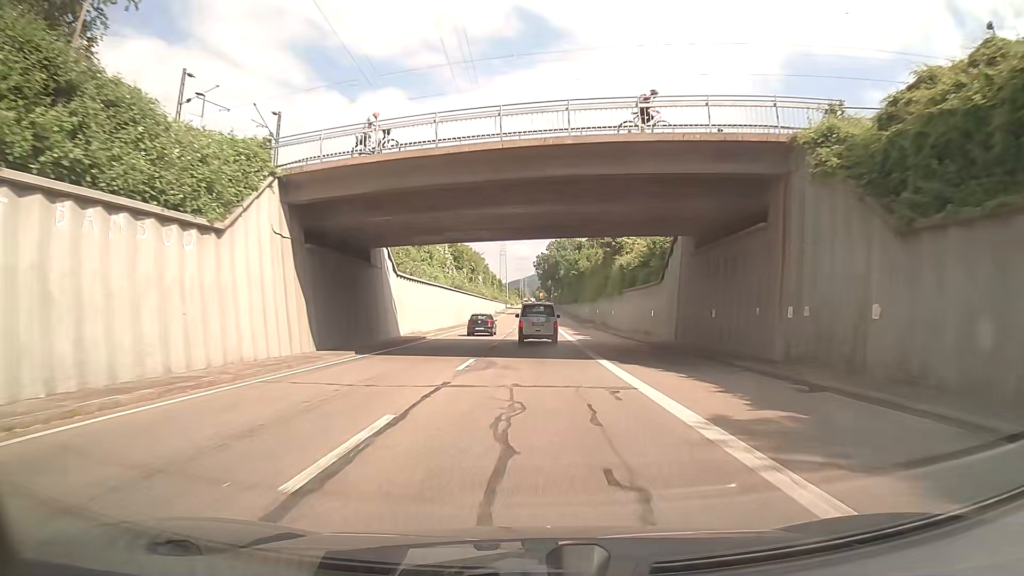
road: trunk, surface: asphalt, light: Day
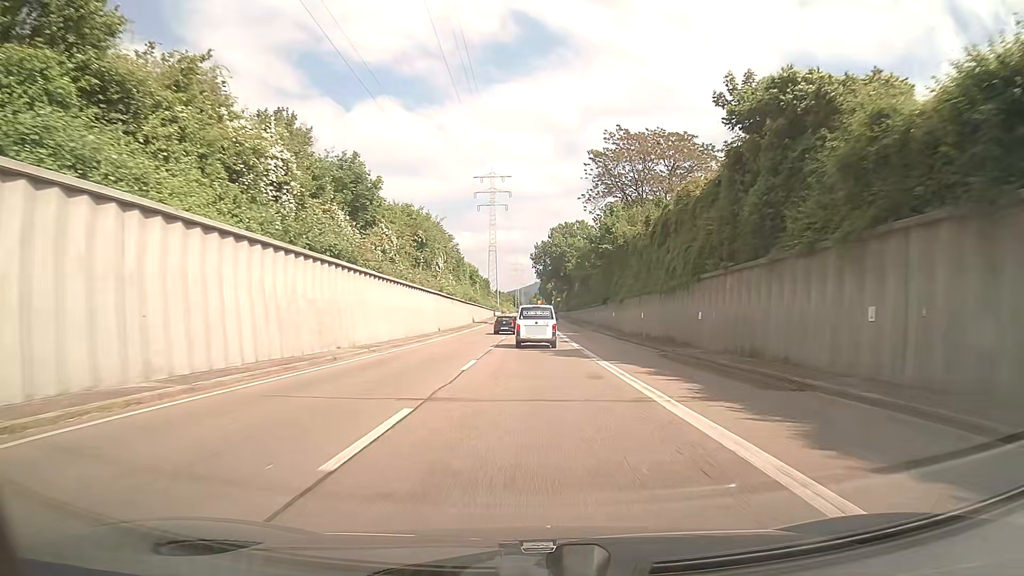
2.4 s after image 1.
(-0.6, +47.2) m; 0°
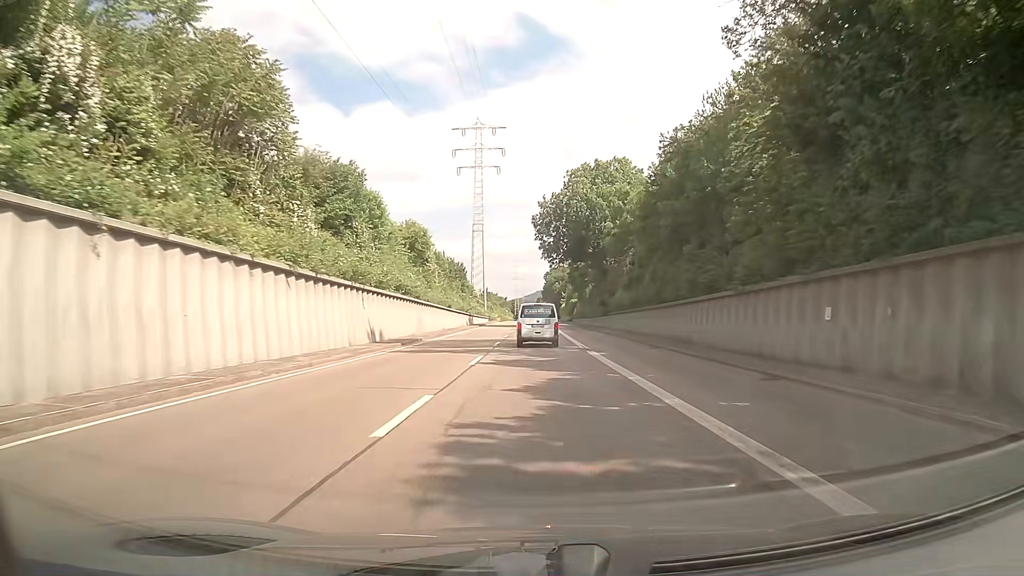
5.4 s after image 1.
(0.0, +58.7) m; 0°
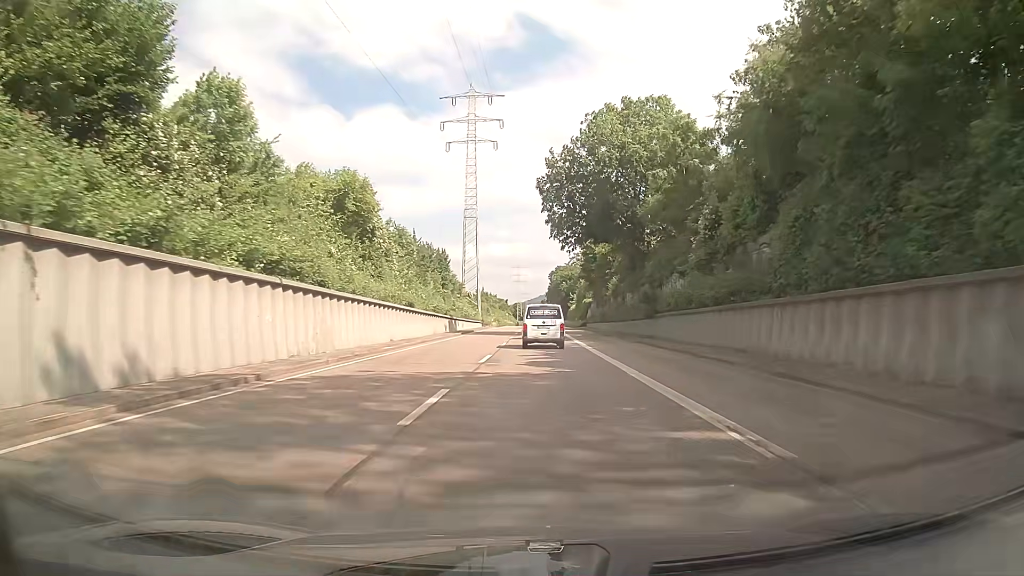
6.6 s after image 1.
(-0.2, +23.0) m; -1°
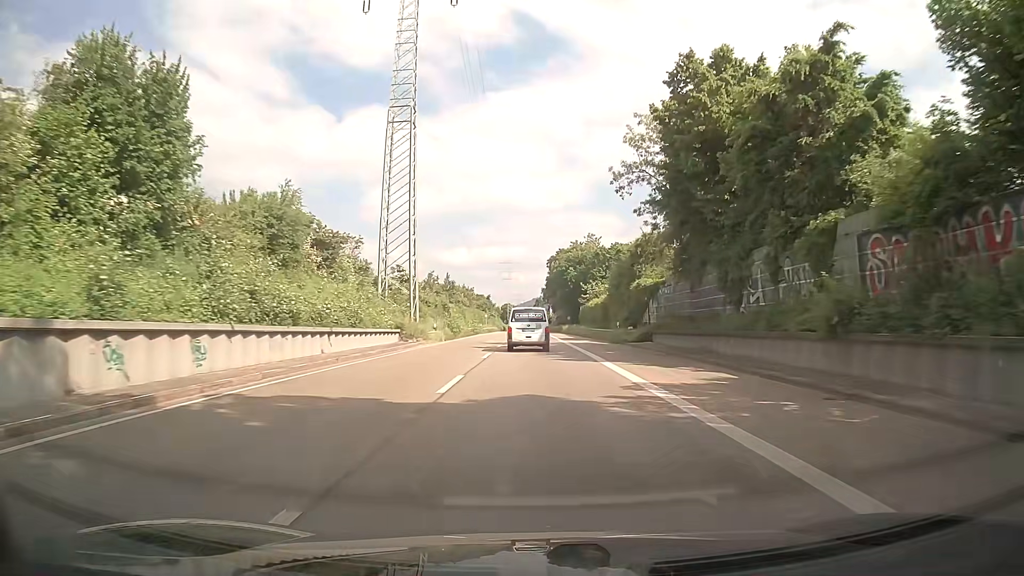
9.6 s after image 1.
(+0.2, +56.3) m; +1°
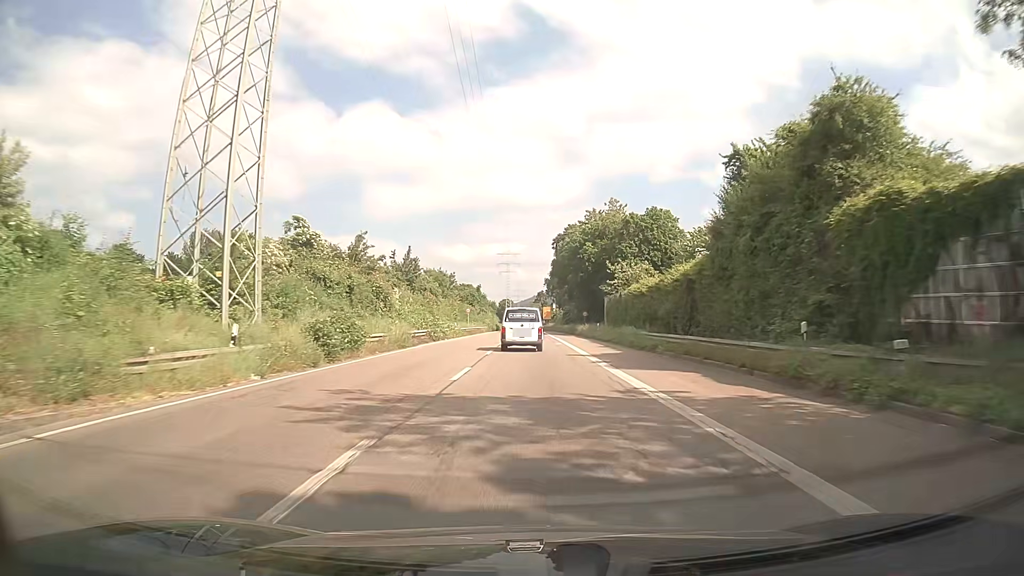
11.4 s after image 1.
(-0.1, +33.2) m; 0°
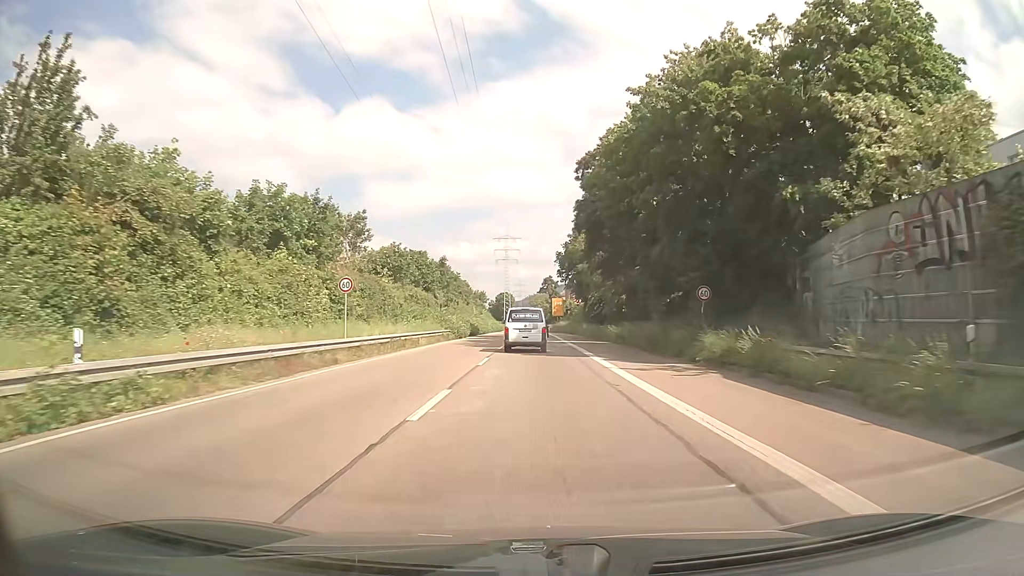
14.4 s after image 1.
(-0.3, +54.4) m; -1°
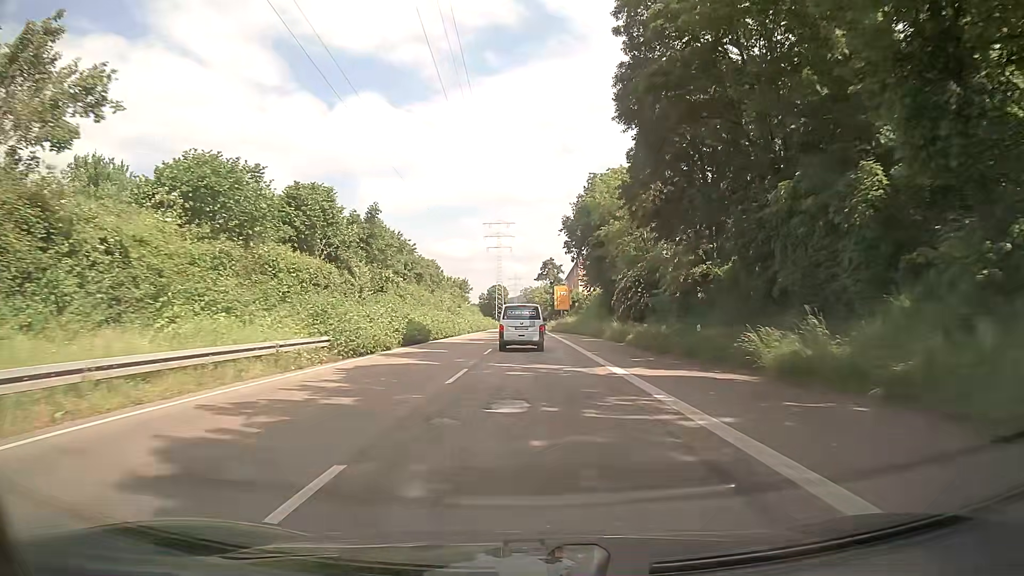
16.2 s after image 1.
(+0.2, +31.3) m; +1°
(0, +10) (0, +20) (0, +30) (0, +40) (0, +50) (-1, +60) (-1, +70) (-1, +80) (-1, +90) (-1, +100) m
